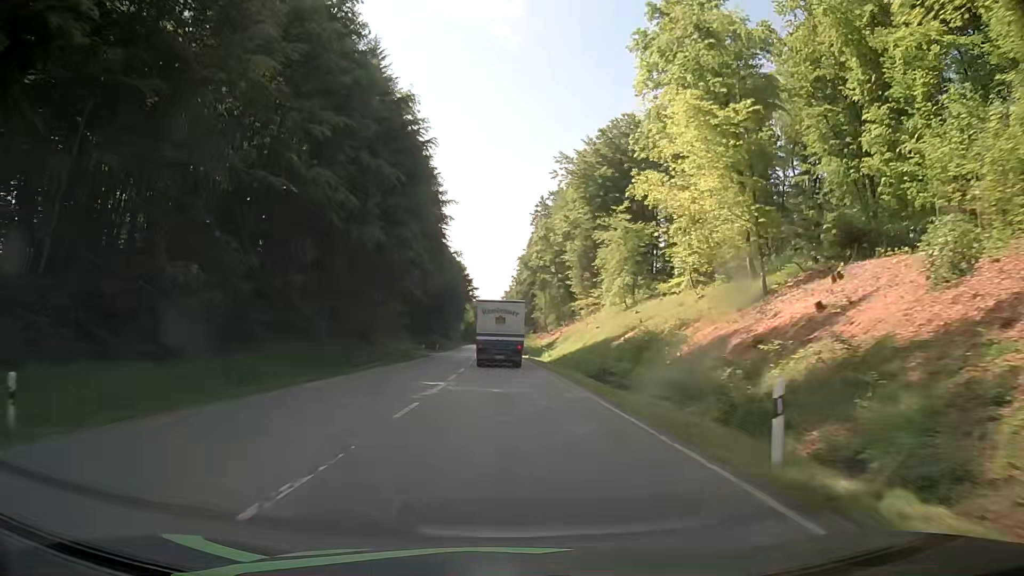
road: secondary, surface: asphalt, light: Day
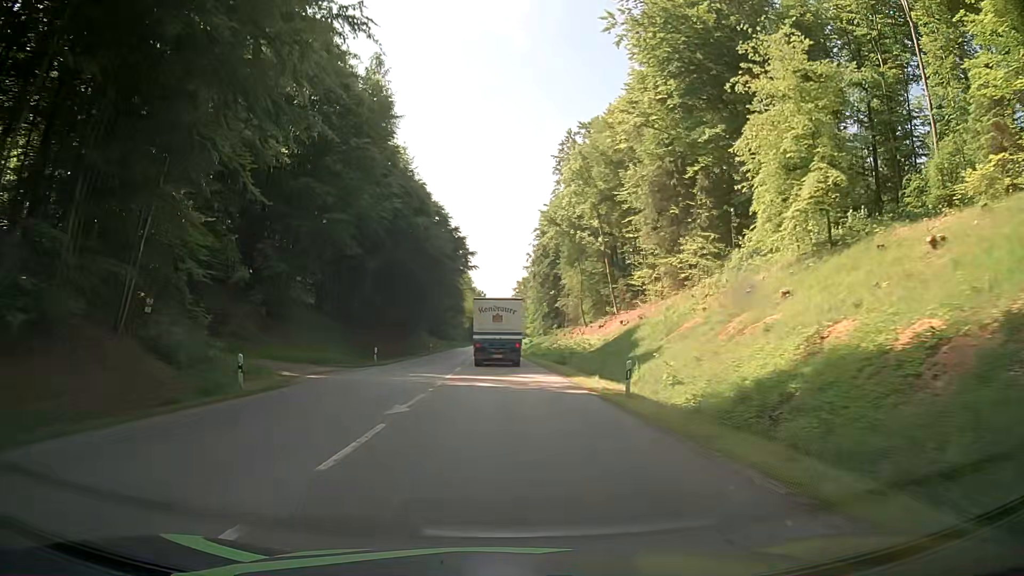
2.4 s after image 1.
(+0.2, +47.5) m; -1°
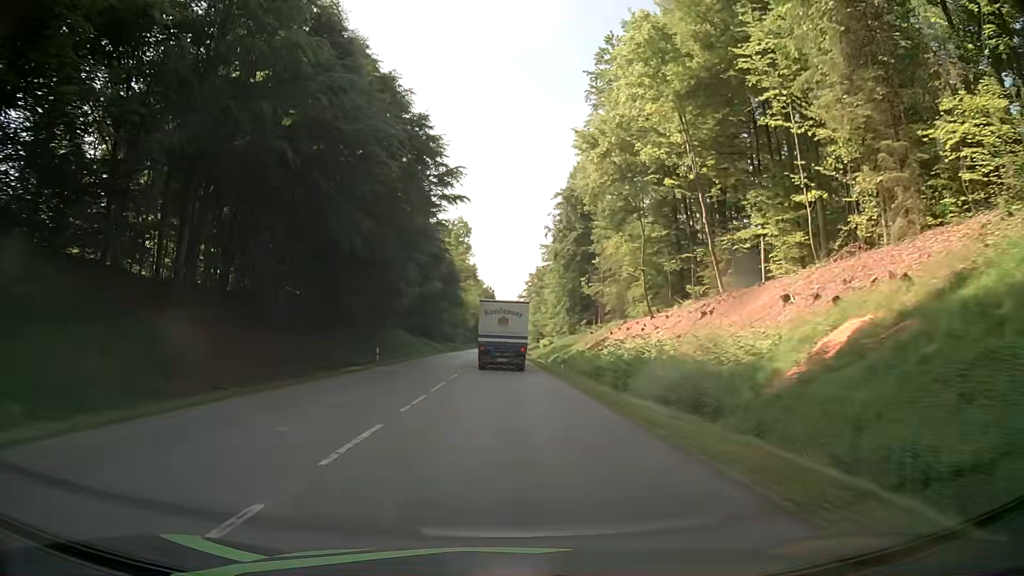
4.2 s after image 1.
(+0.1, +35.3) m; 0°
(0, +10) (0, +20) (0, +30) (0, +40) (0, +50) (0, +60) (0, +70) (0, +80) (0, +90) (0, +100) m
